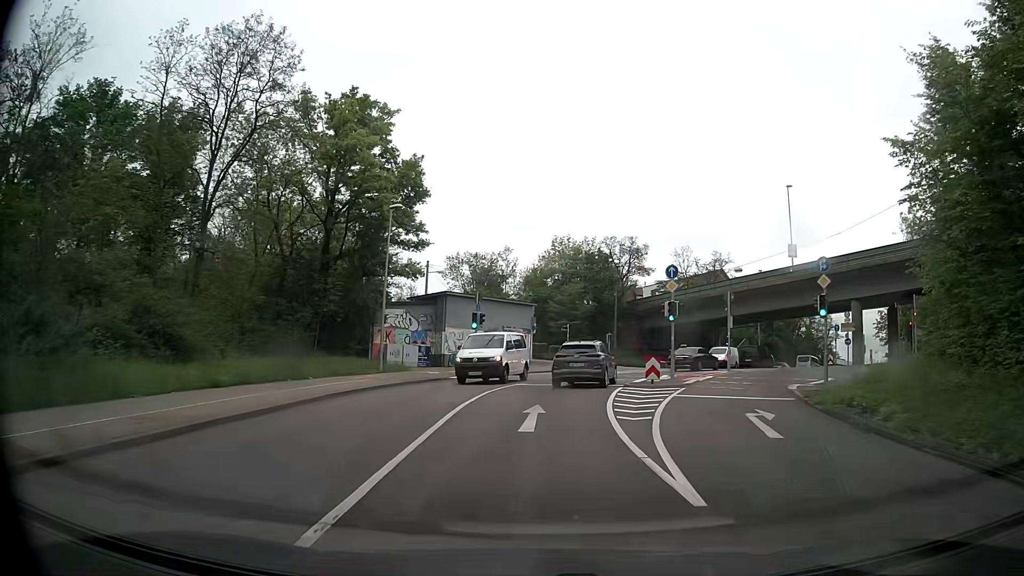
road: secondary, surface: asphalt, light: Day
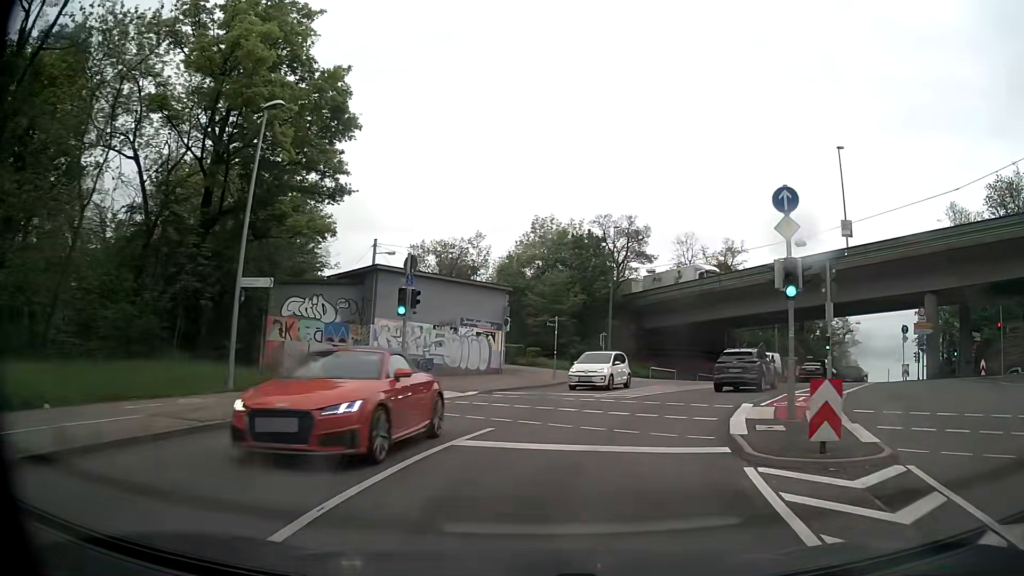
(+0.1, +15.1) m; +2°
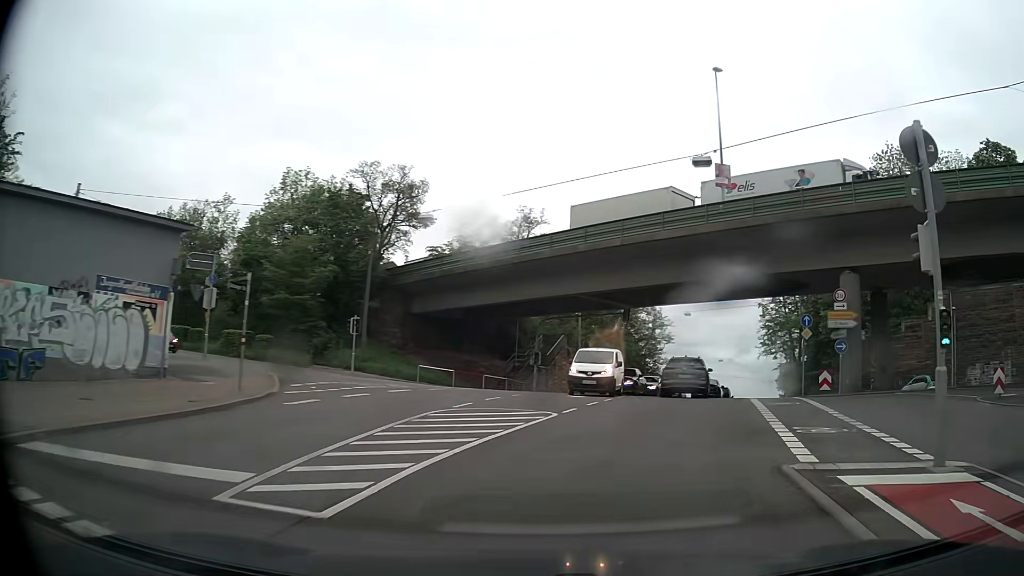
(+2.1, +15.2) m; +20°
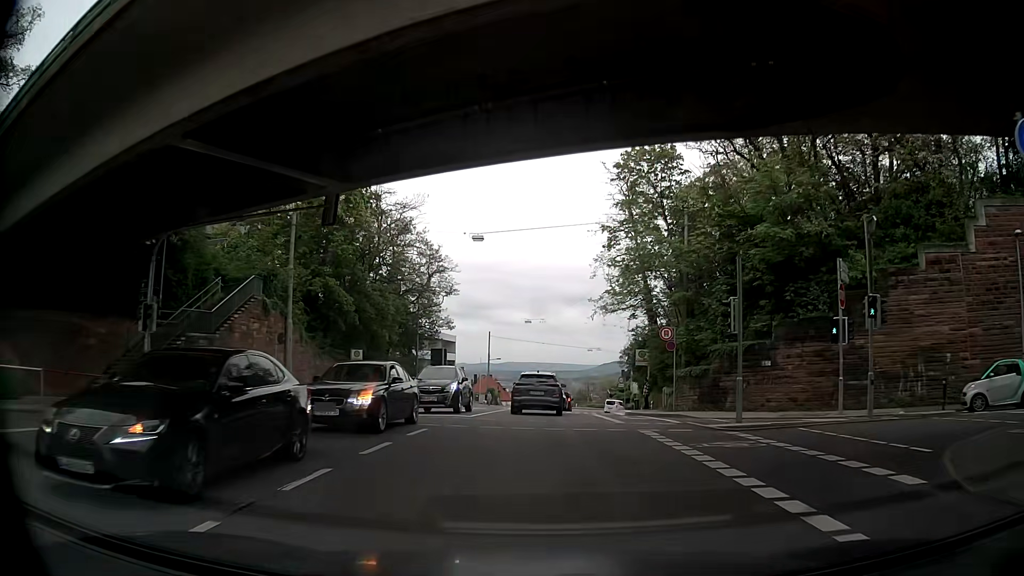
(+5.8, +26.0) m; +18°
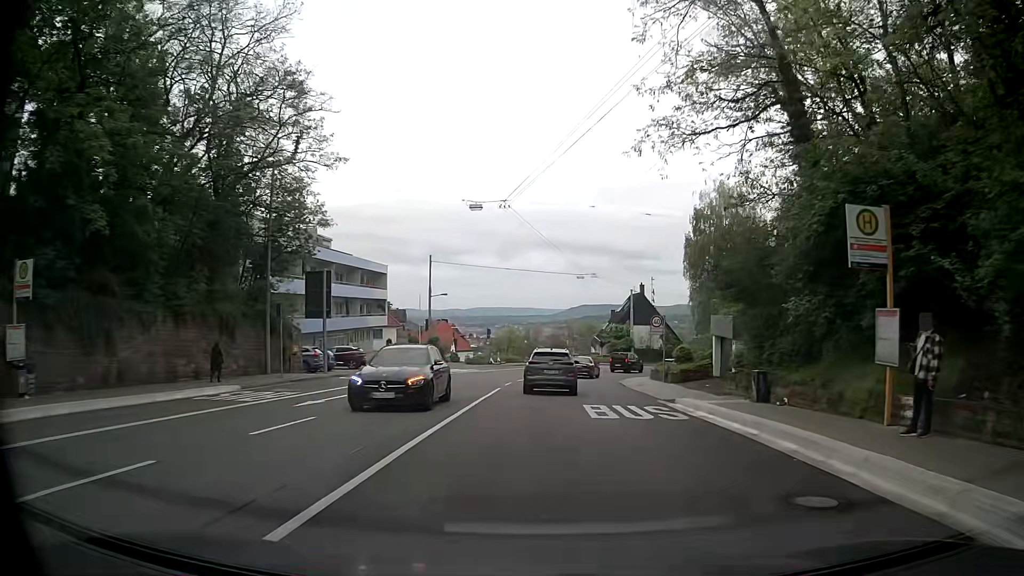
(+0.2, +29.6) m; +3°
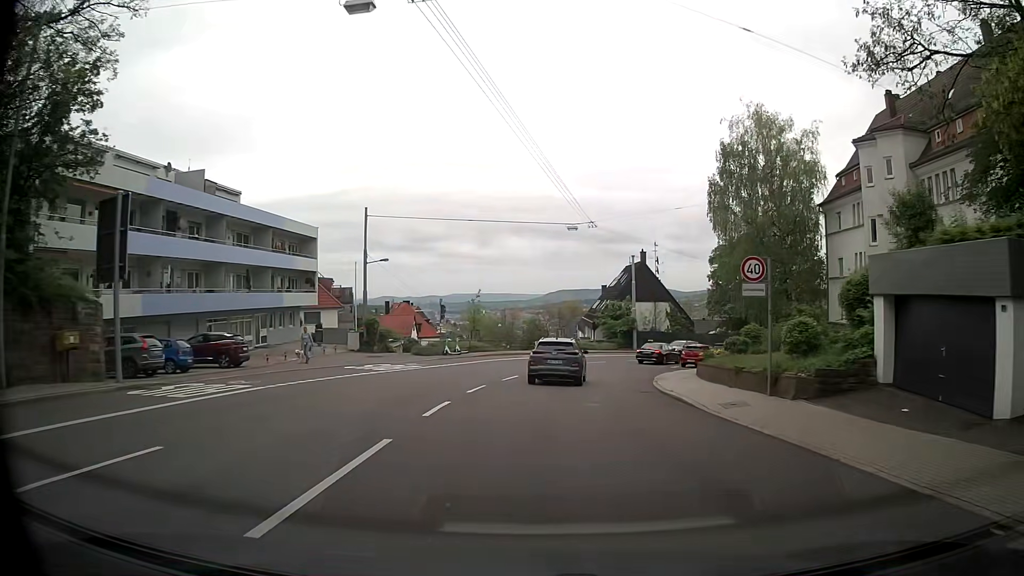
(+0.4, +17.4) m; +3°
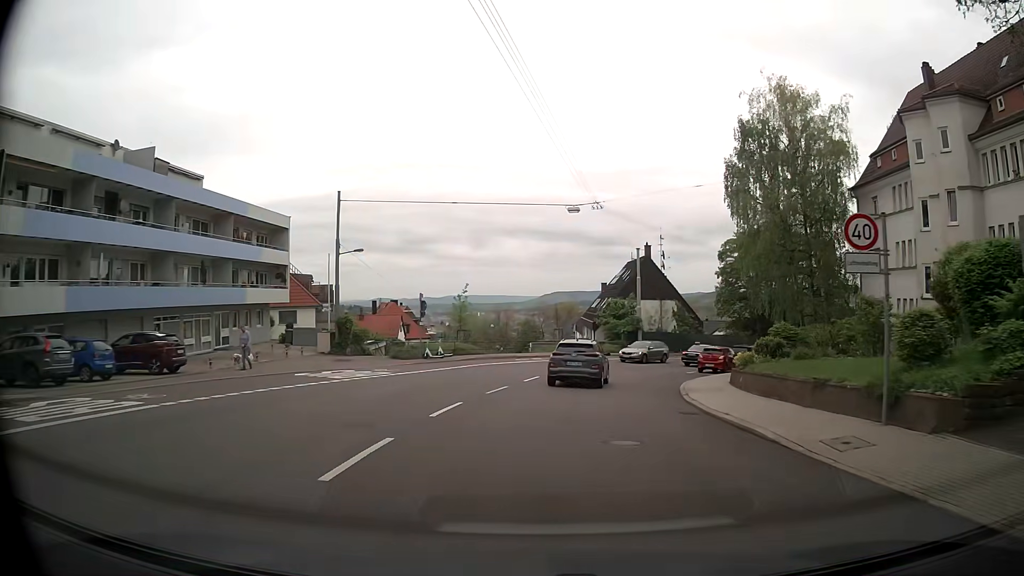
(-0.1, +5.8) m; 0°
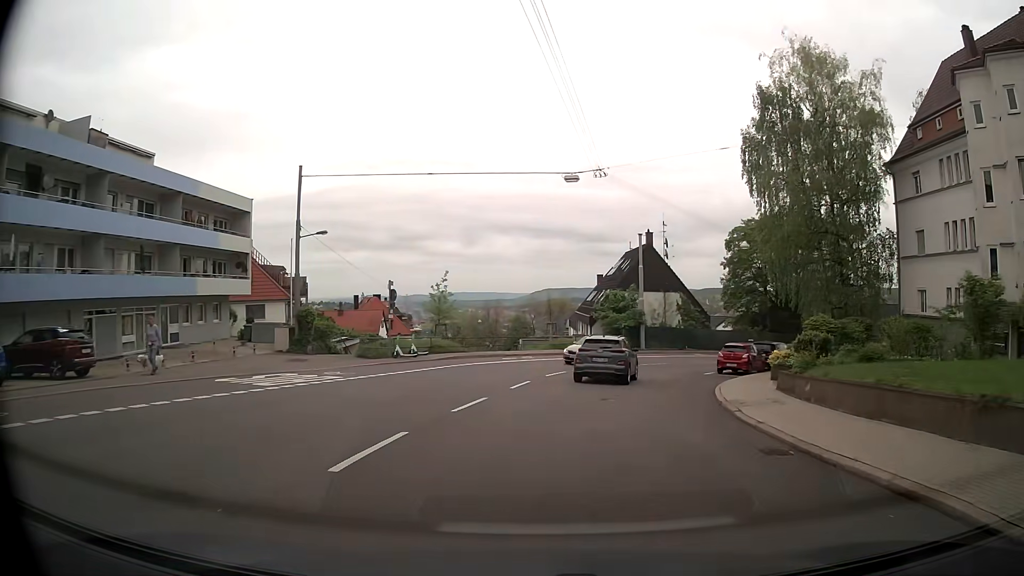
(0.0, +5.8) m; +1°
(0, +10) (+2, +20) (+4, +29) (+9, +38) (+16, +45) (+24, +51) (+34, +55) (+43, +57) (+53, +57) (+63, +56) m
